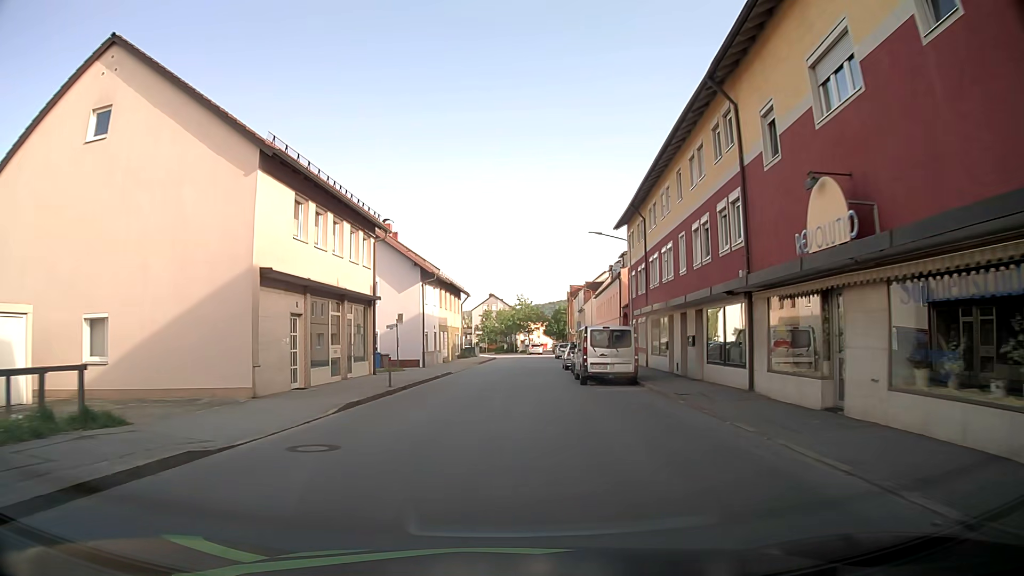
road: tertiary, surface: asphalt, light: Day
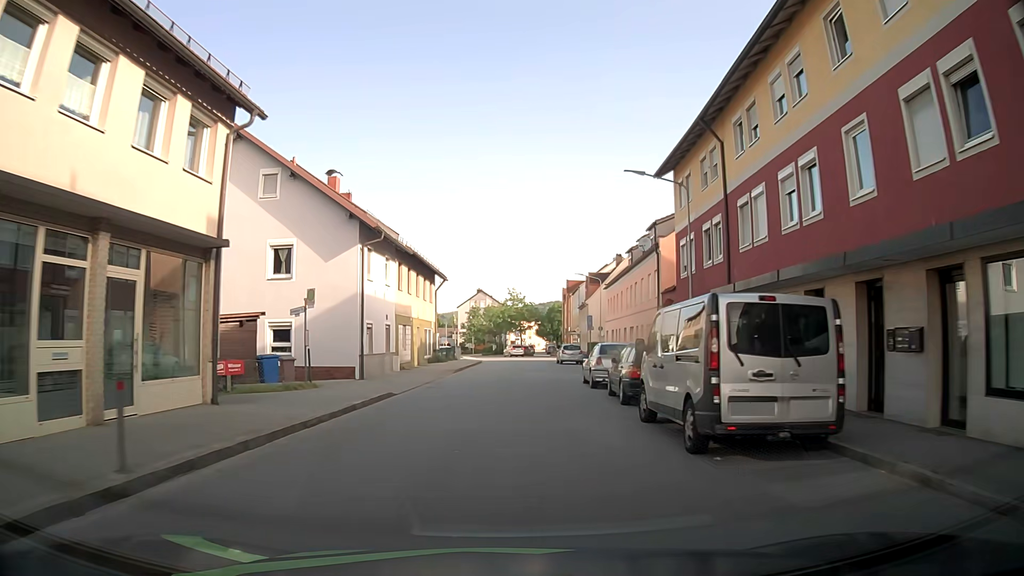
(0.0, +14.4) m; +1°
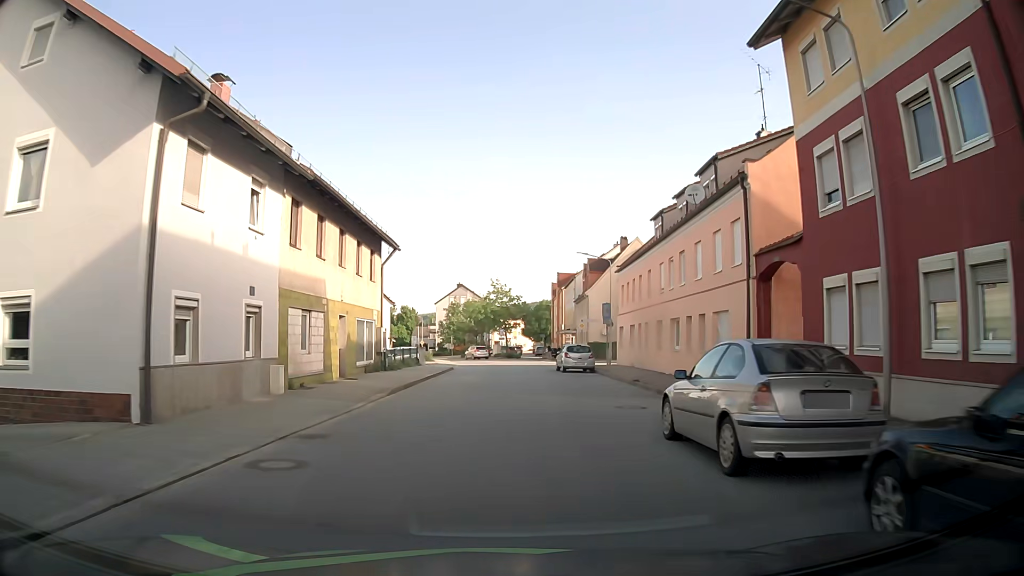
(+0.3, +14.3) m; +1°
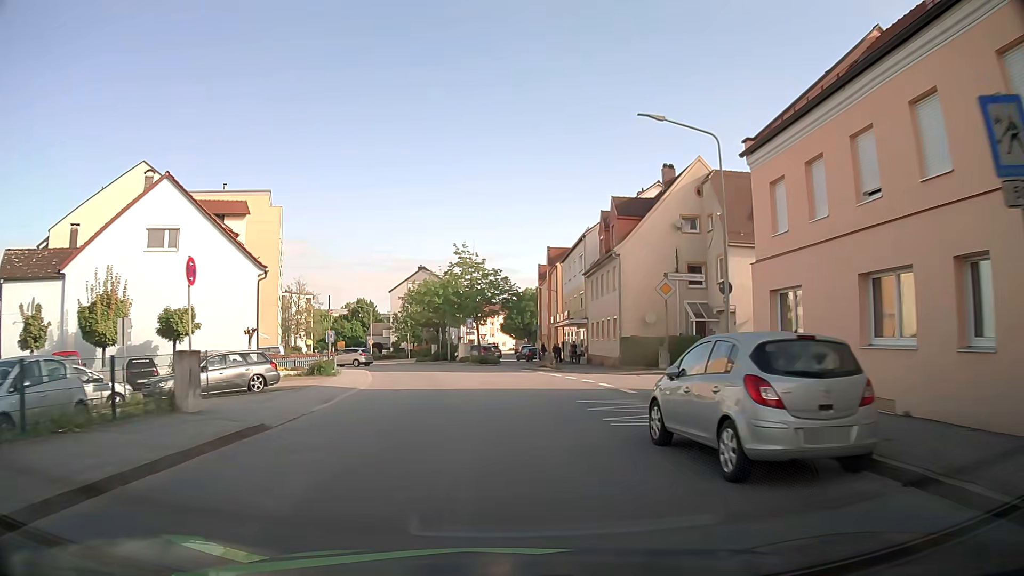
(+0.8, +28.7) m; +2°
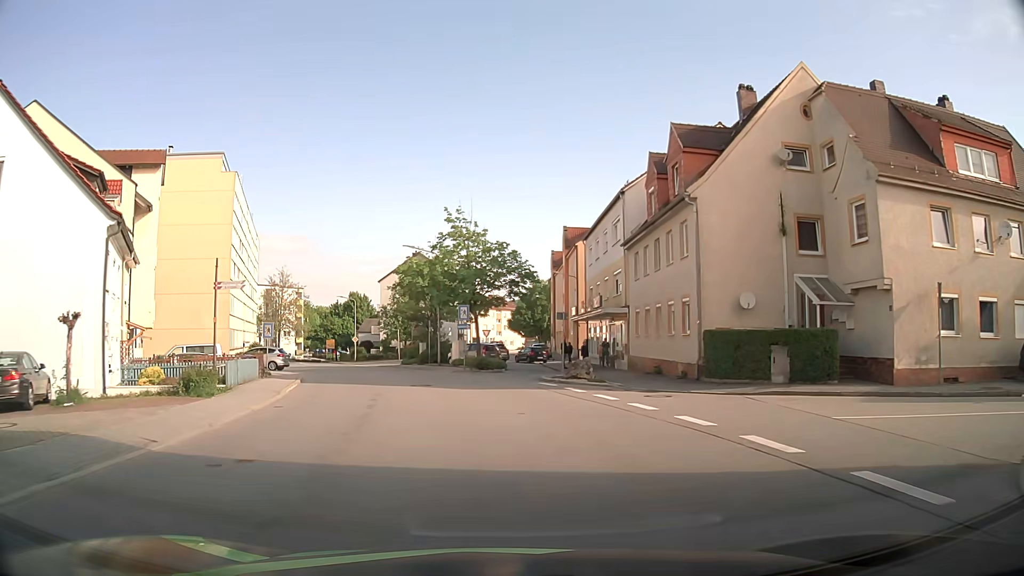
(+0.1, +14.1) m; 0°
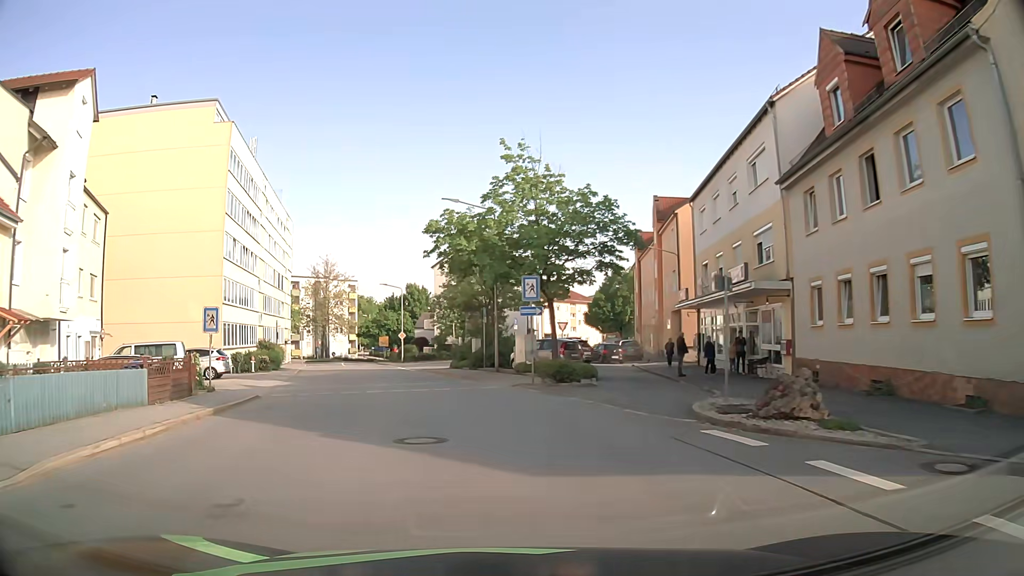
(-0.6, +13.7) m; -6°
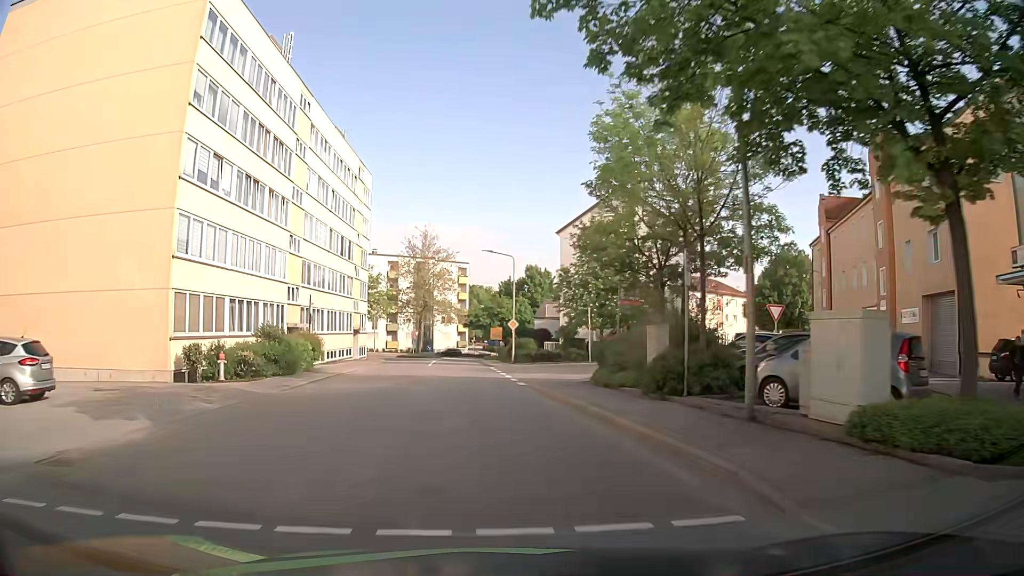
(-2.4, +19.9) m; -12°
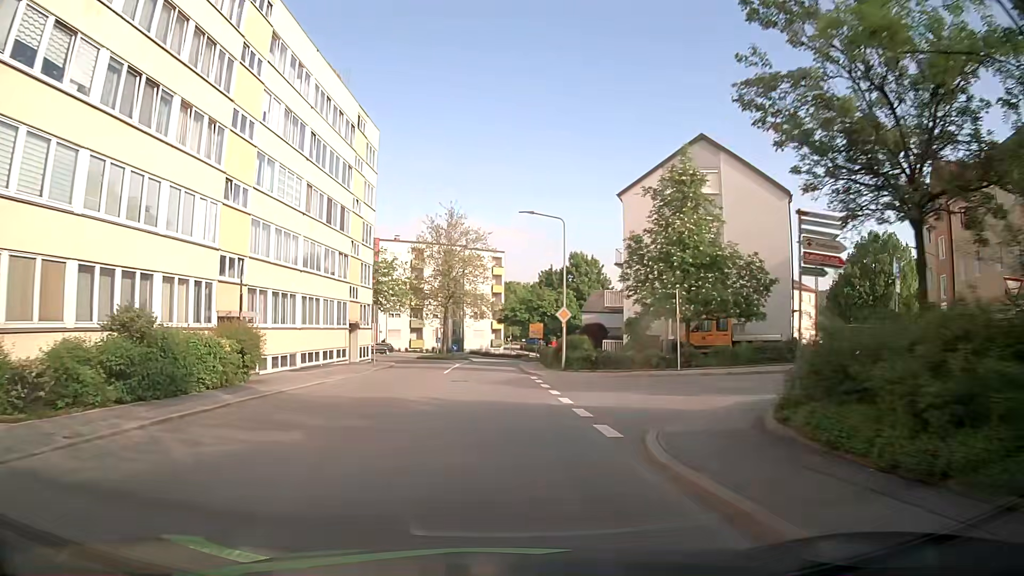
(-0.3, +13.6) m; -2°
